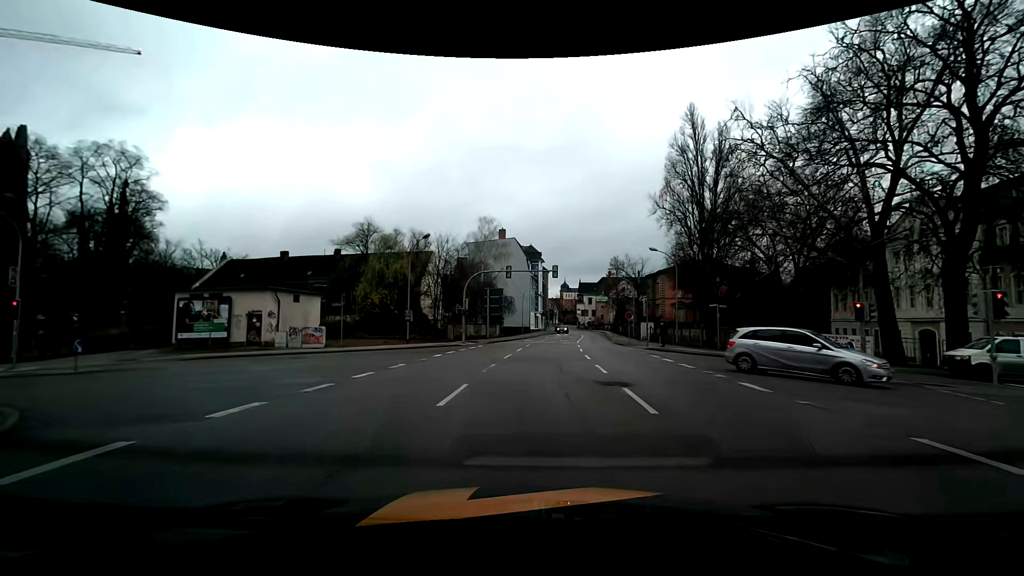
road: primary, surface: asphalt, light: Day
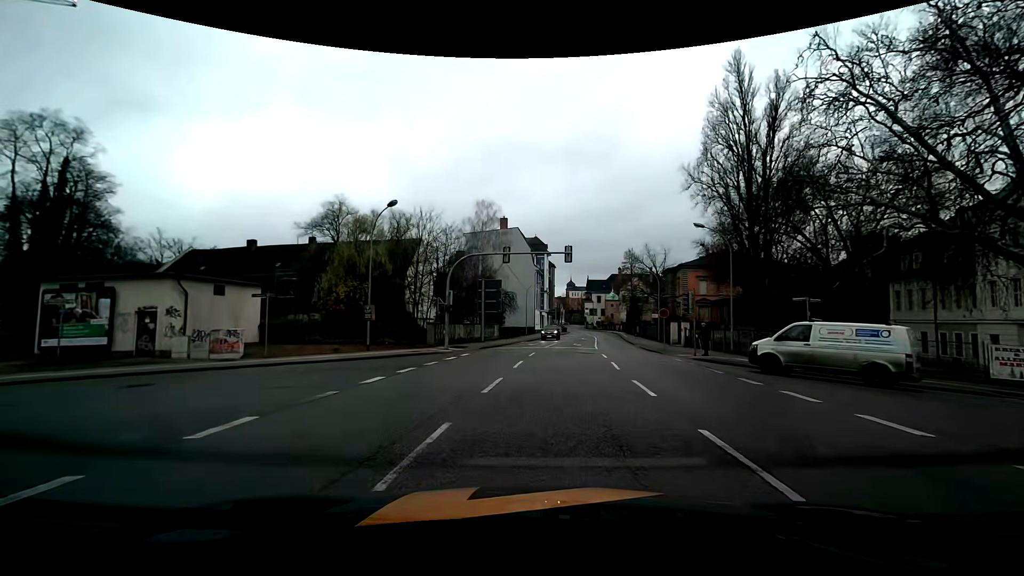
(0.0, +9.9) m; 0°
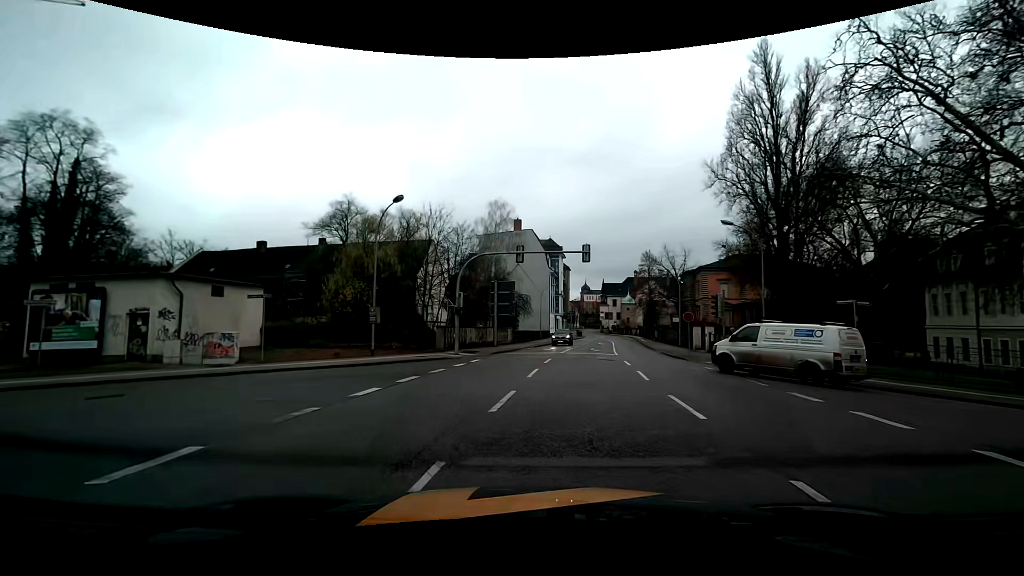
(0.0, +2.0) m; -3°
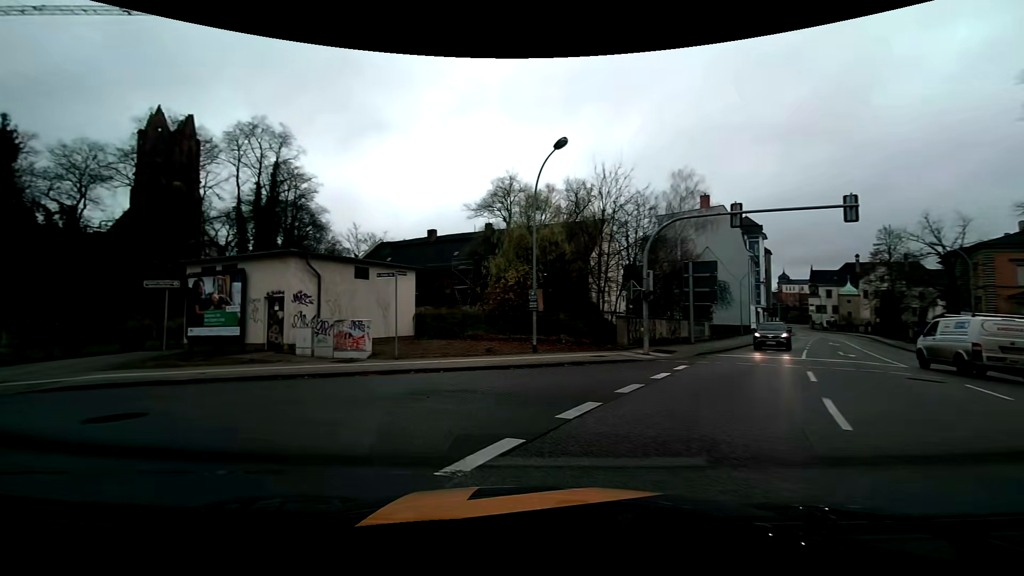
(-0.9, +7.1) m; -19°
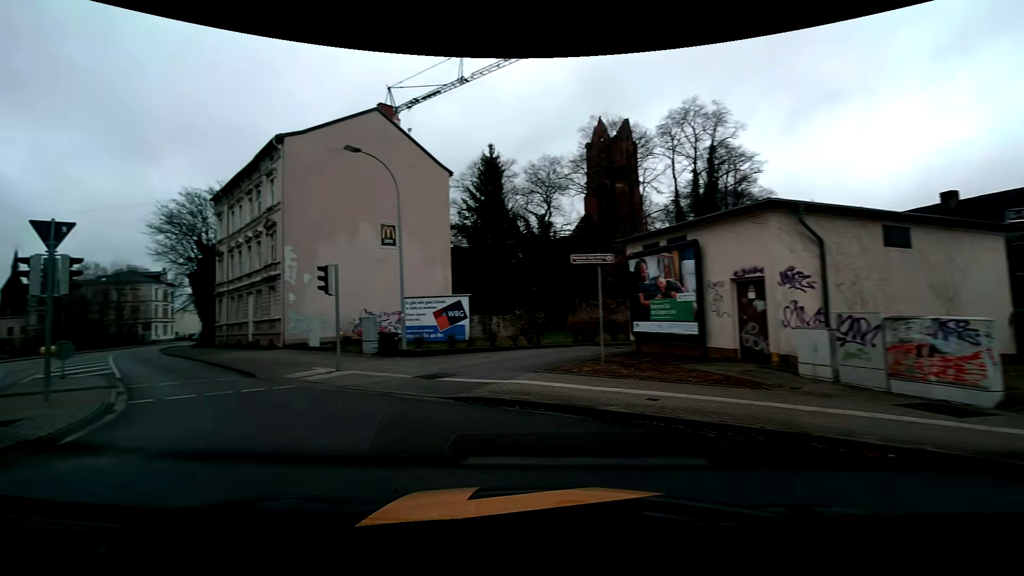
(-3.2, +7.7) m; -47°
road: tertiary
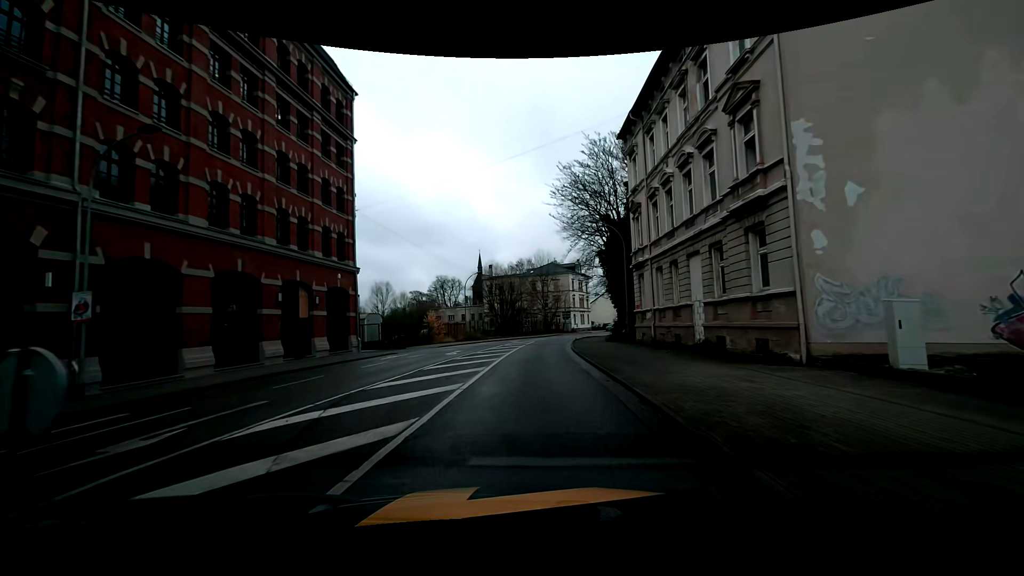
(-10.1, +16.9) m; -42°
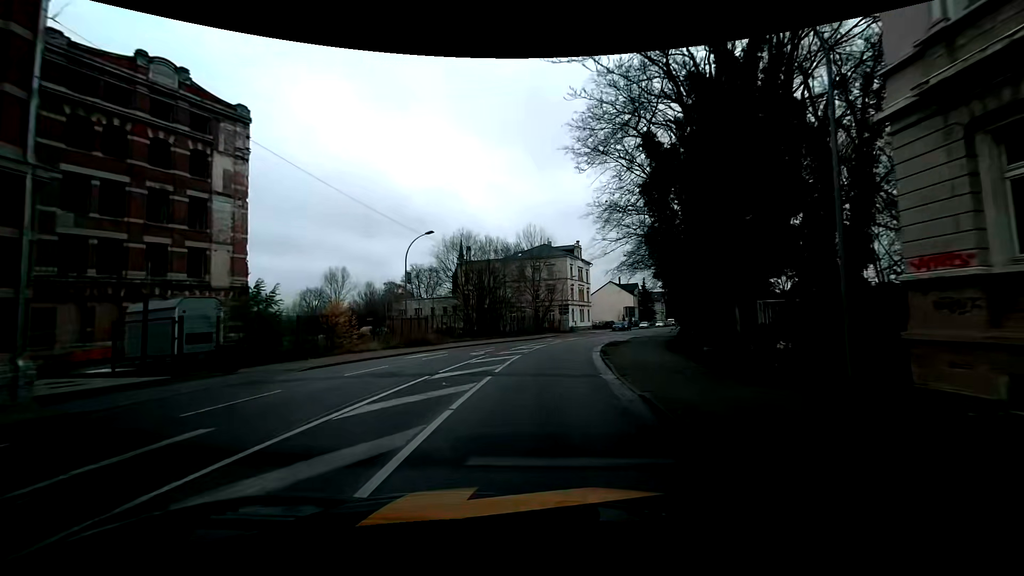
(0.0, +23.0) m; +1°
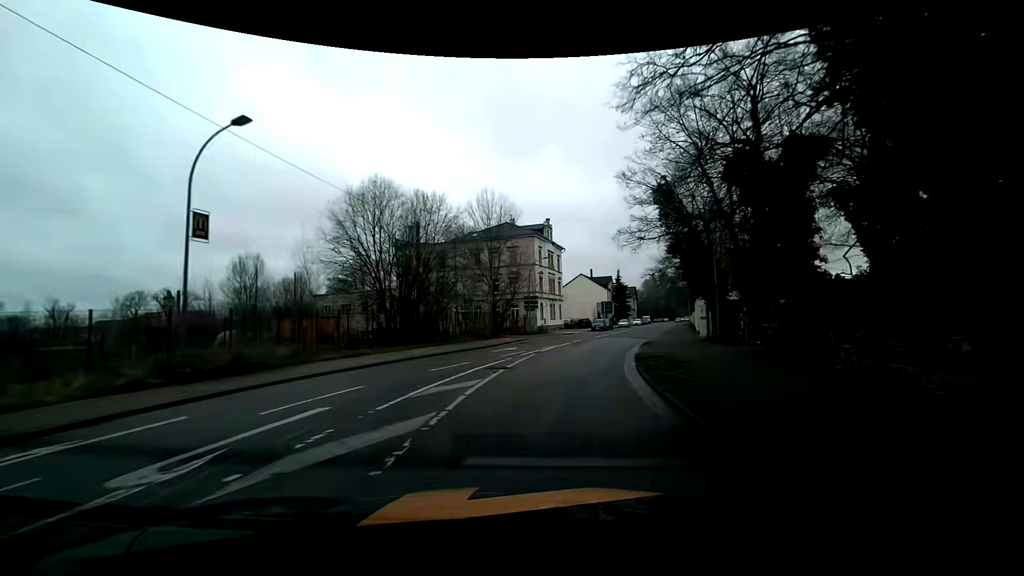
(+0.6, +18.3) m; +5°
(0, +10) (+1, +20) (+3, +30) (+6, +39) (+8, +49) (+11, +59) (+14, +68) (+17, +78) (+20, +87) (+23, +97) m
